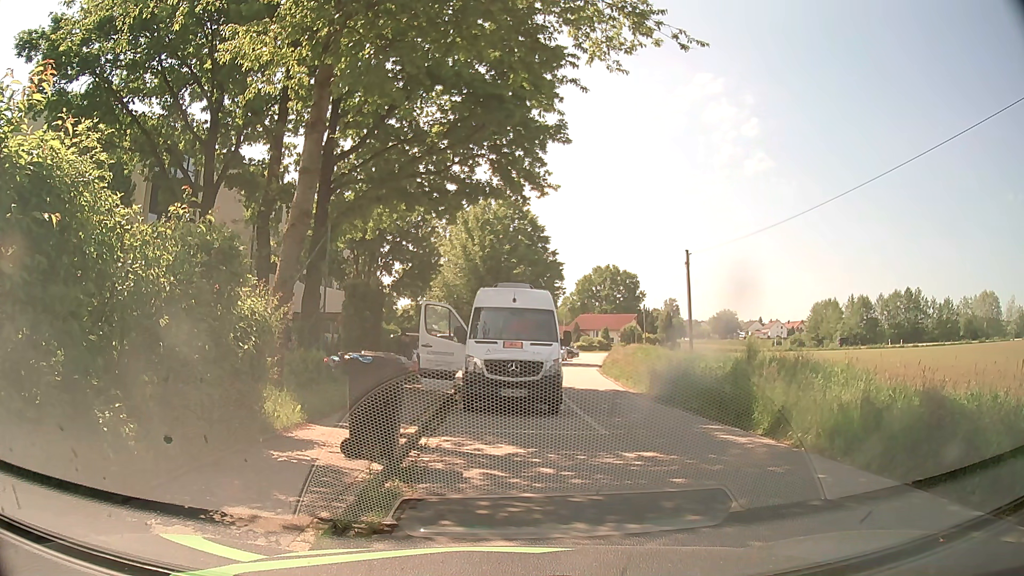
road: residential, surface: asphalt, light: Day
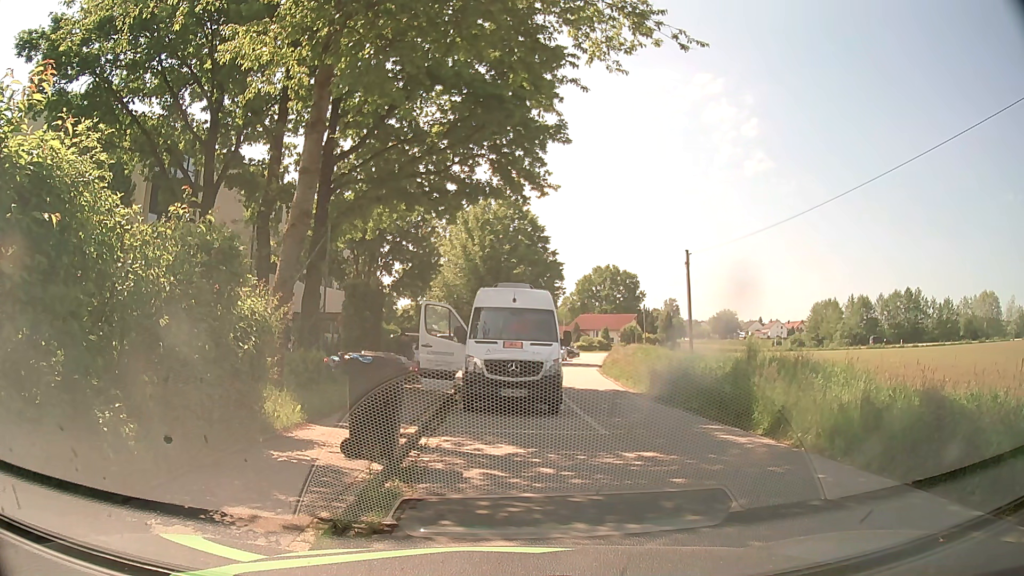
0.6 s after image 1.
(0.0, 0.0) m; 0°
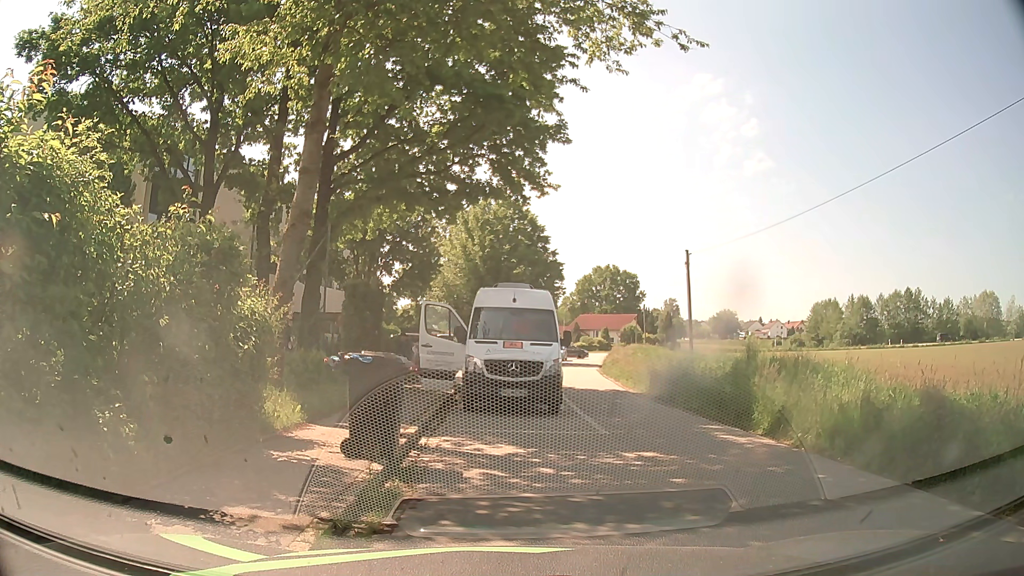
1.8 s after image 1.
(0.0, 0.0) m; 0°
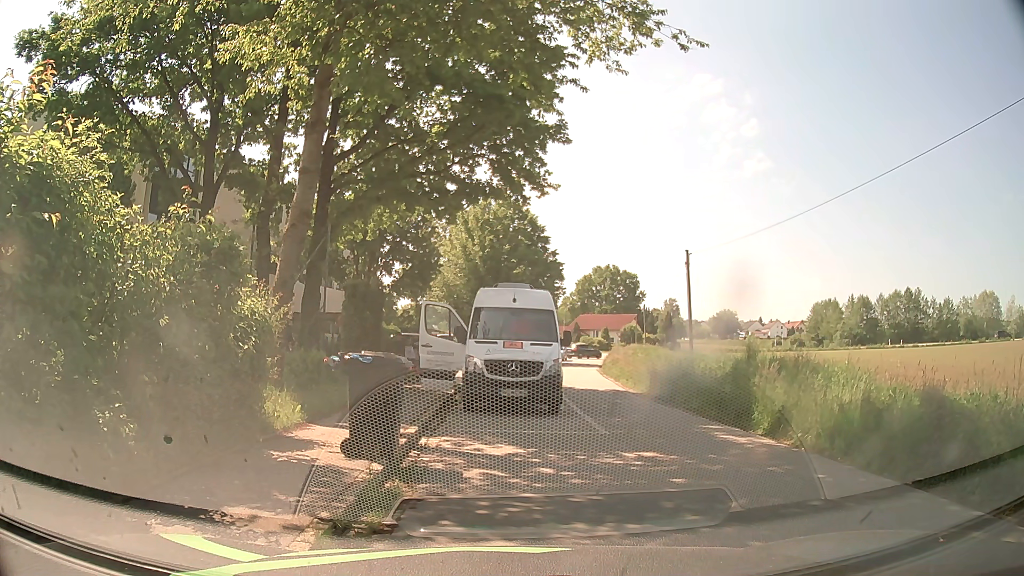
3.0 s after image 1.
(0.0, 0.0) m; 0°
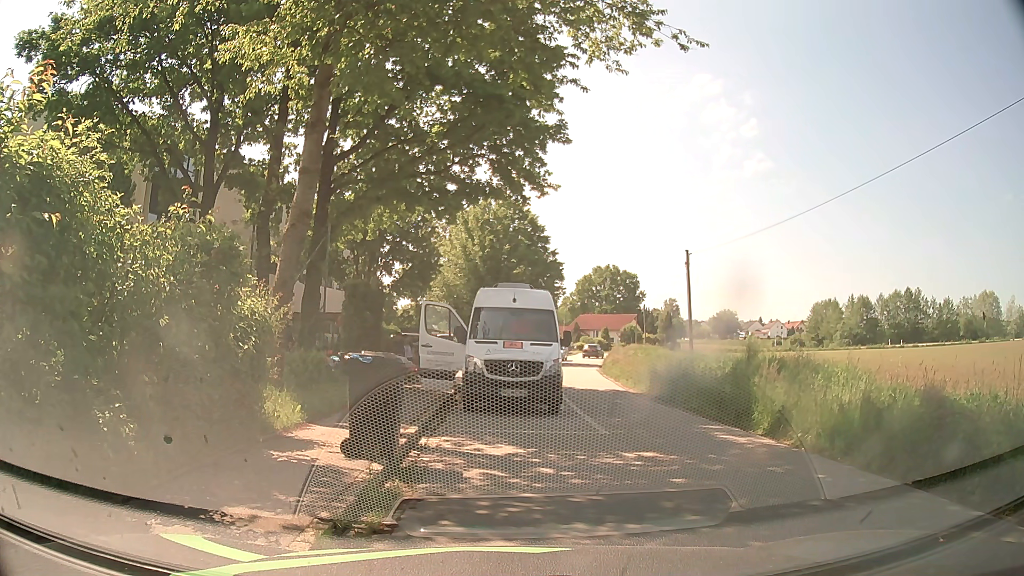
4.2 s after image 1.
(0.0, 0.0) m; 0°
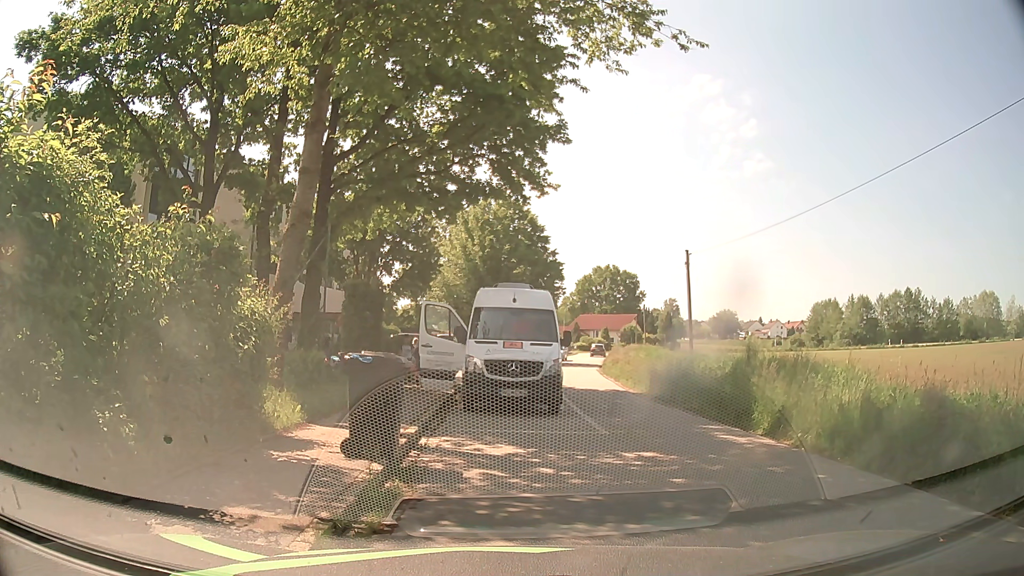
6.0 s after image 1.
(0.0, 0.0) m; 0°
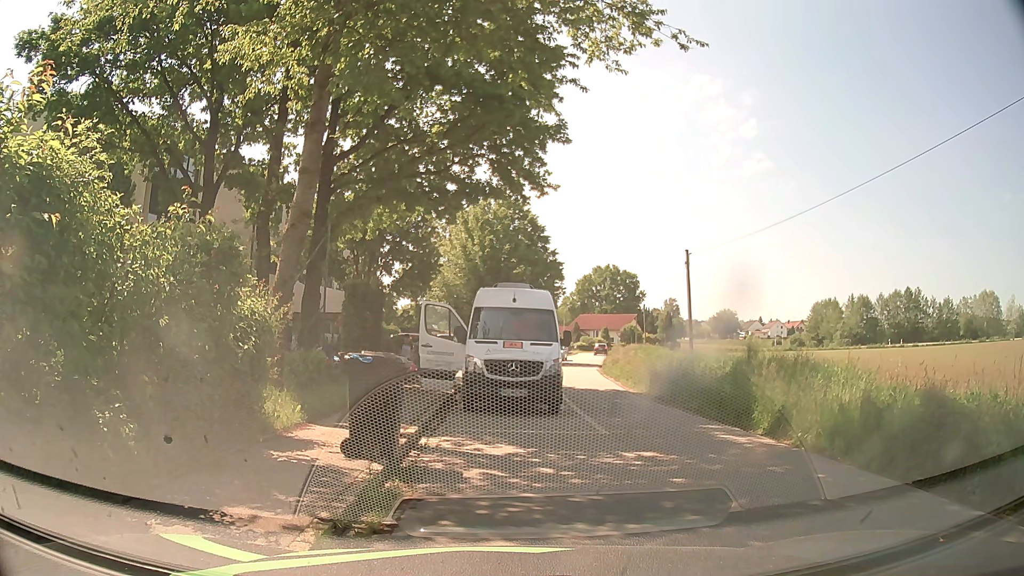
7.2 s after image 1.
(0.0, 0.0) m; 0°
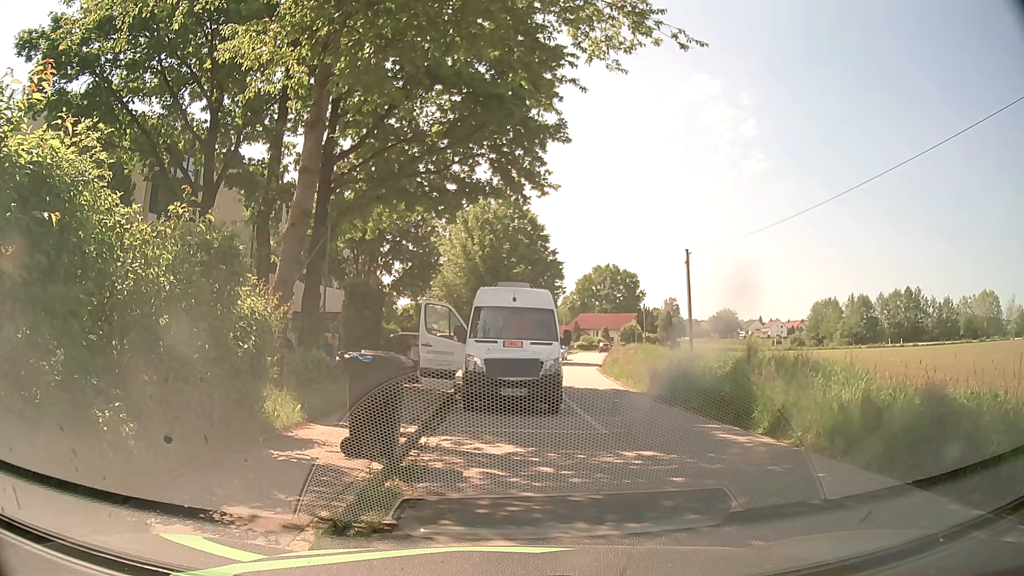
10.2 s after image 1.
(0.0, 0.0) m; 0°
